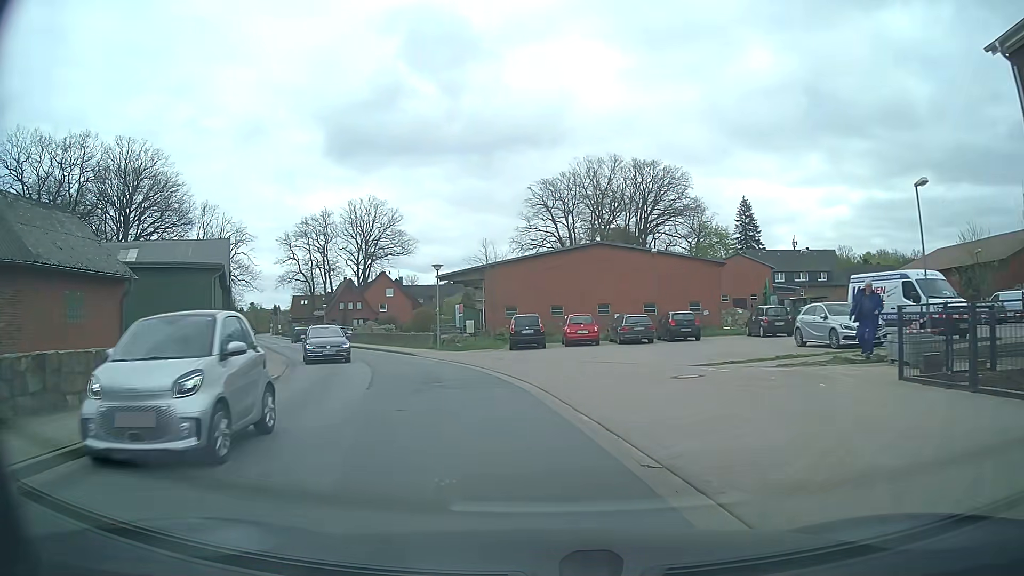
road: tertiary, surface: asphalt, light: Day
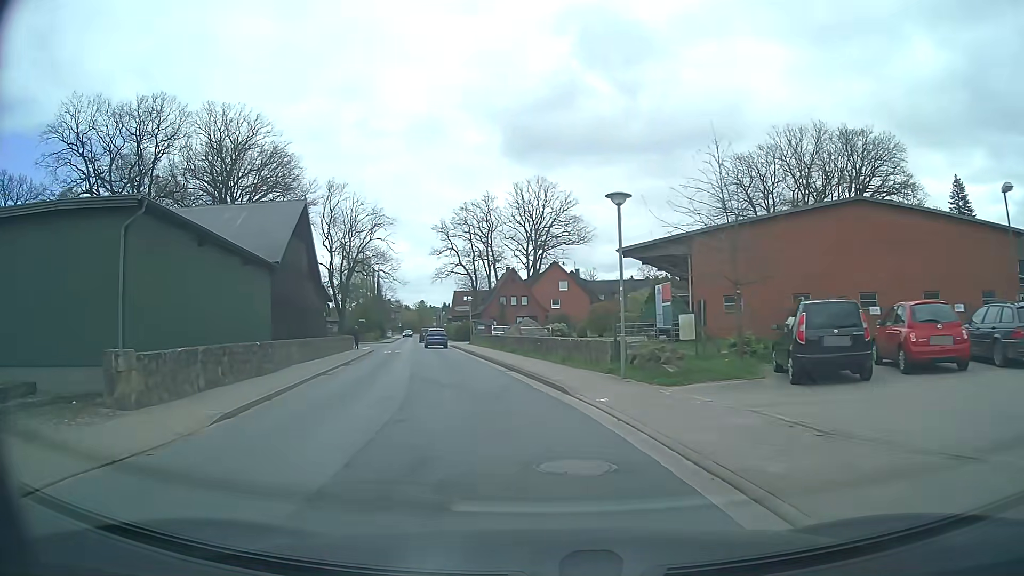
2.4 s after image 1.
(-2.6, +18.2) m; -16°
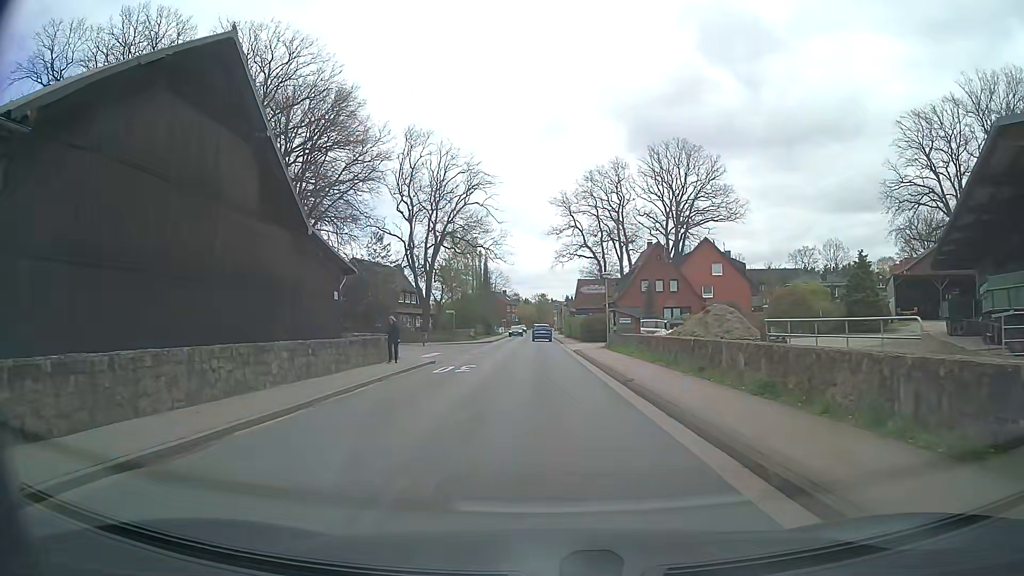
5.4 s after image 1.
(-2.8, +23.0) m; -10°
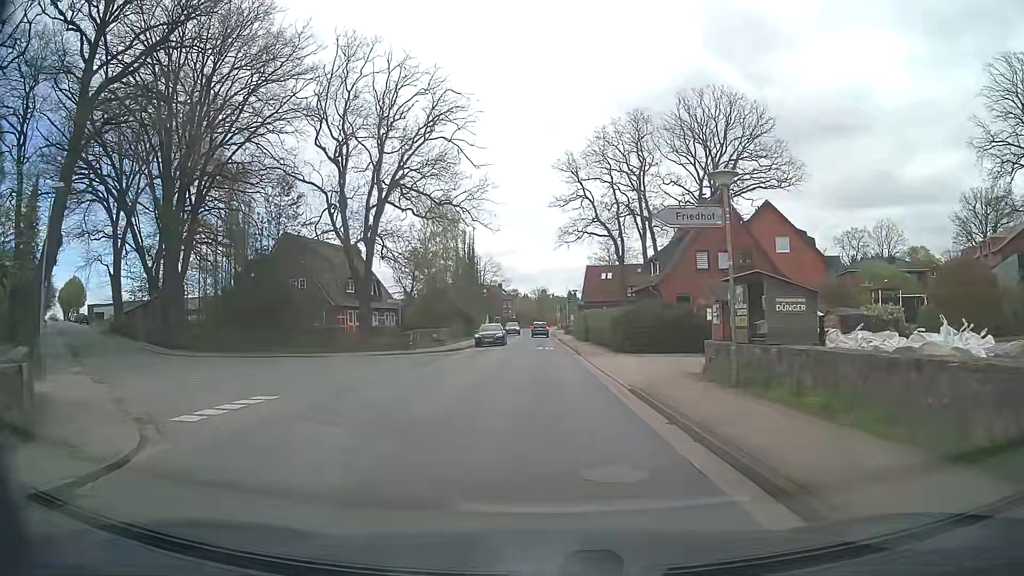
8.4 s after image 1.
(0.0, +23.4) m; 0°
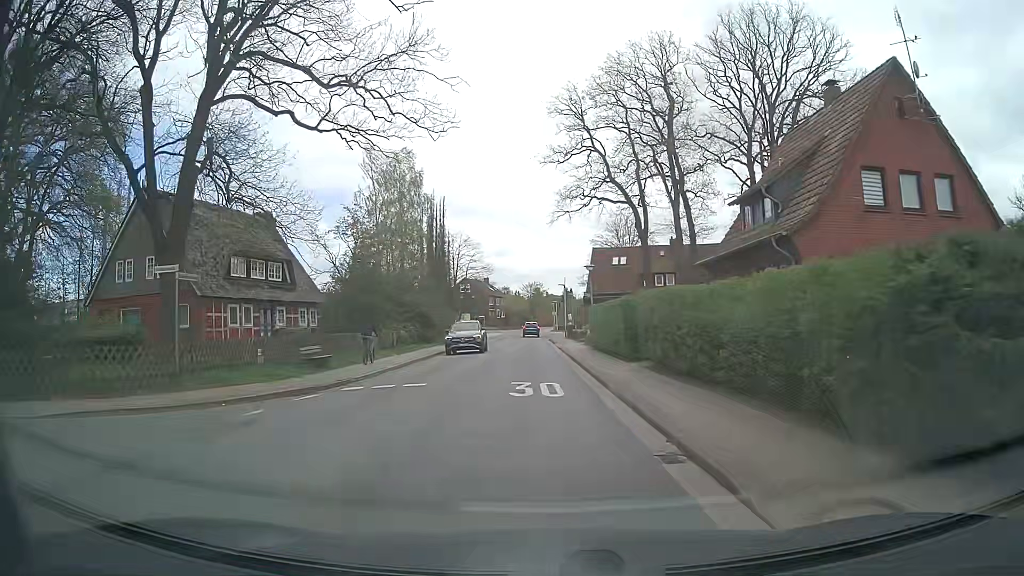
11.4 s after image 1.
(0.0, +23.4) m; 0°
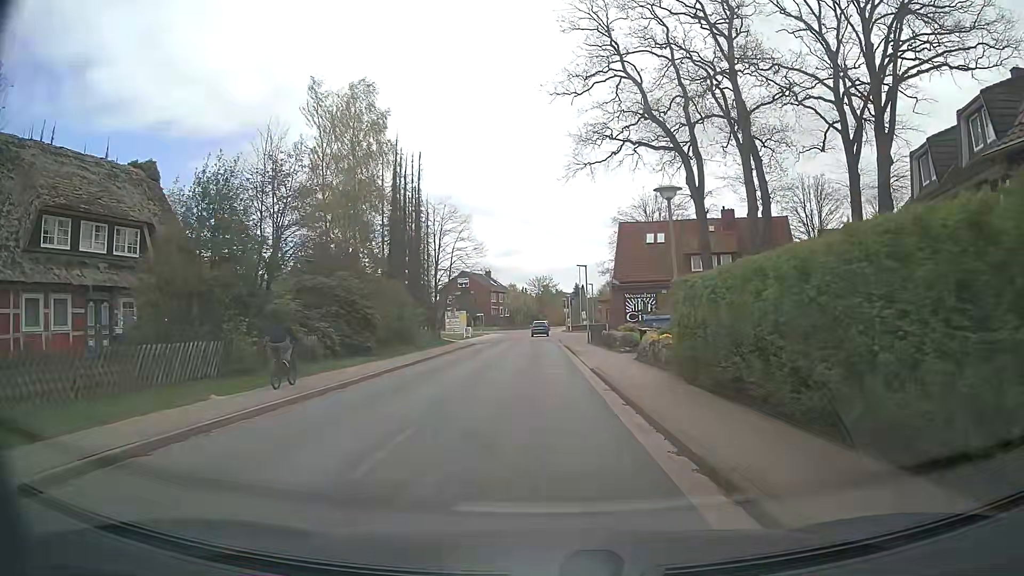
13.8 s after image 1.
(-0.1, +18.6) m; -1°
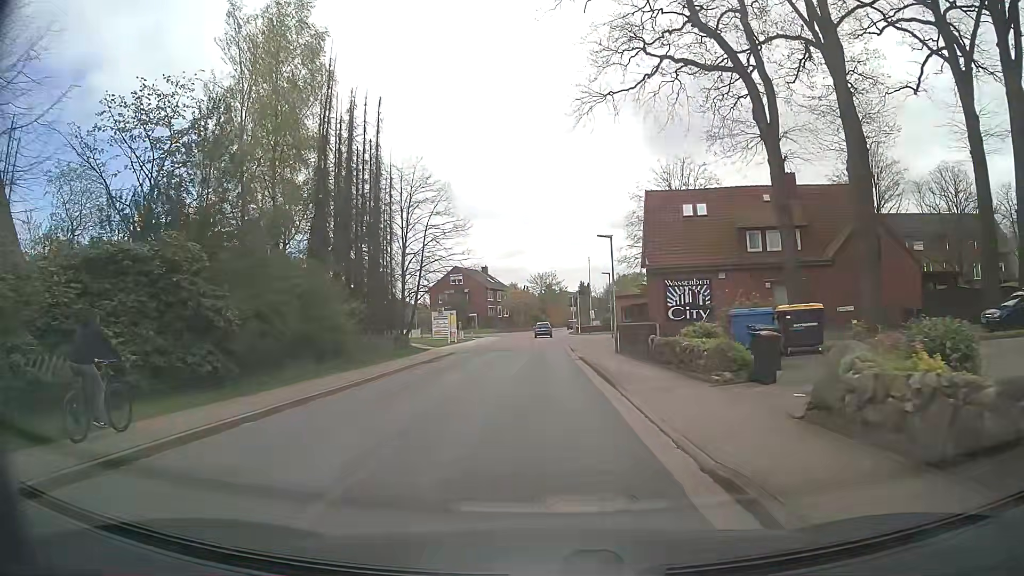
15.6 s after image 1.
(0.0, +13.9) m; 0°
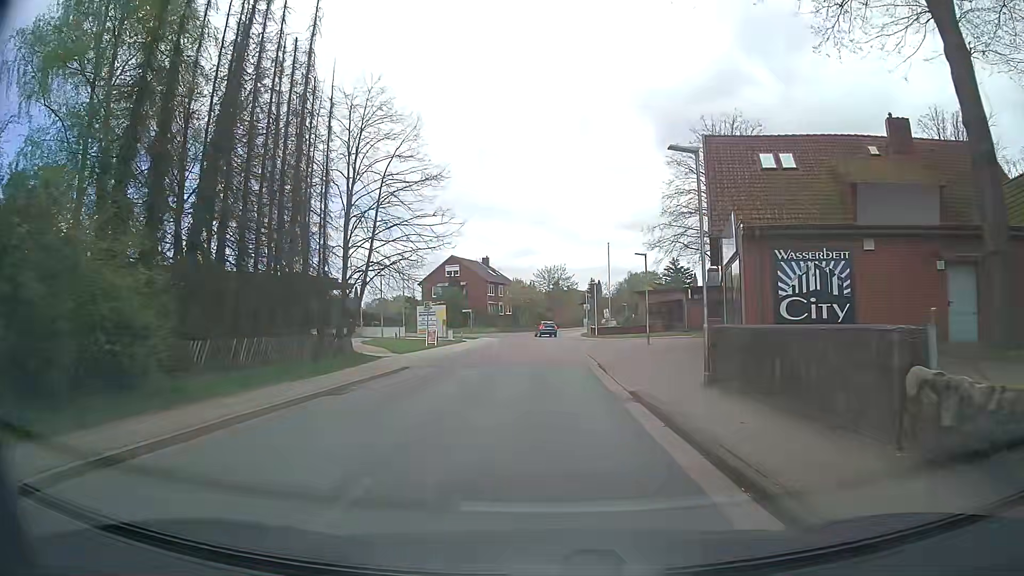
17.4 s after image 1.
(-0.1, +13.9) m; 0°
(0, +10) (0, +20) (0, +30) (0, +40) (0, +50) (+1, +60) (+1, +70) (+1, +80) (+3, +90) (+6, +100) m
